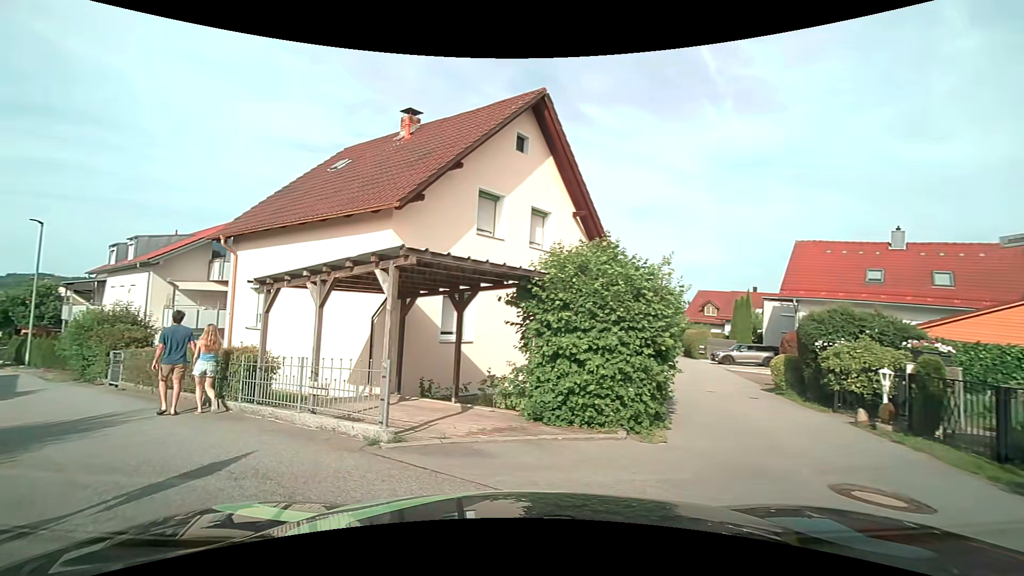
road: residential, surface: asphalt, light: Day
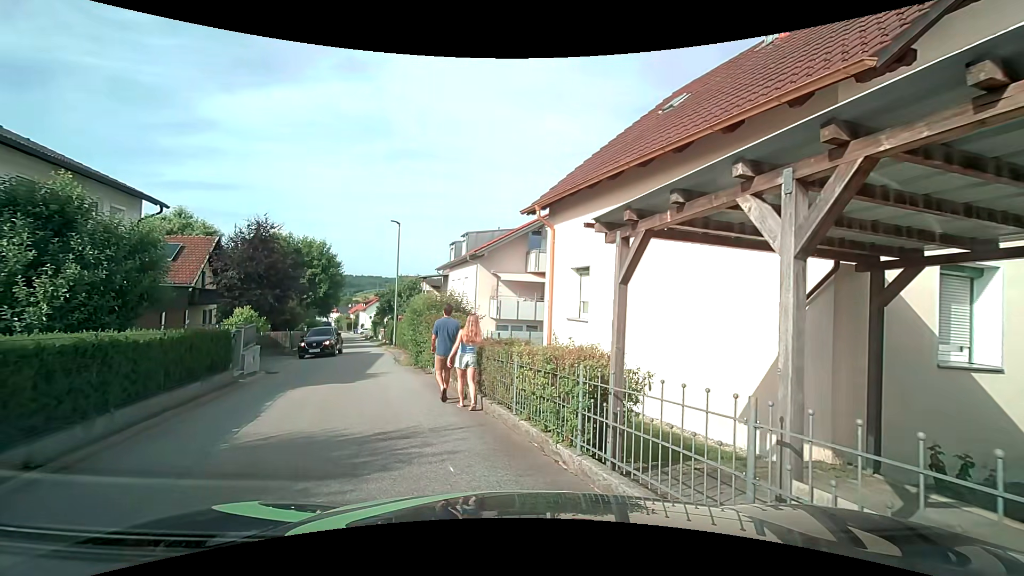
(-1.5, +5.0) m; -31°
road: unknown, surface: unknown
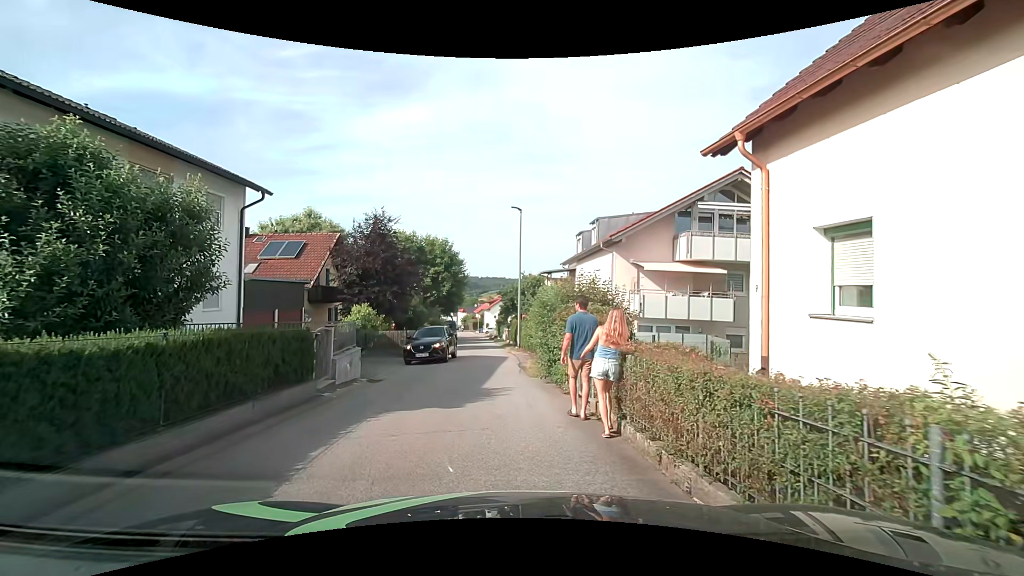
(-0.7, +4.6) m; -16°
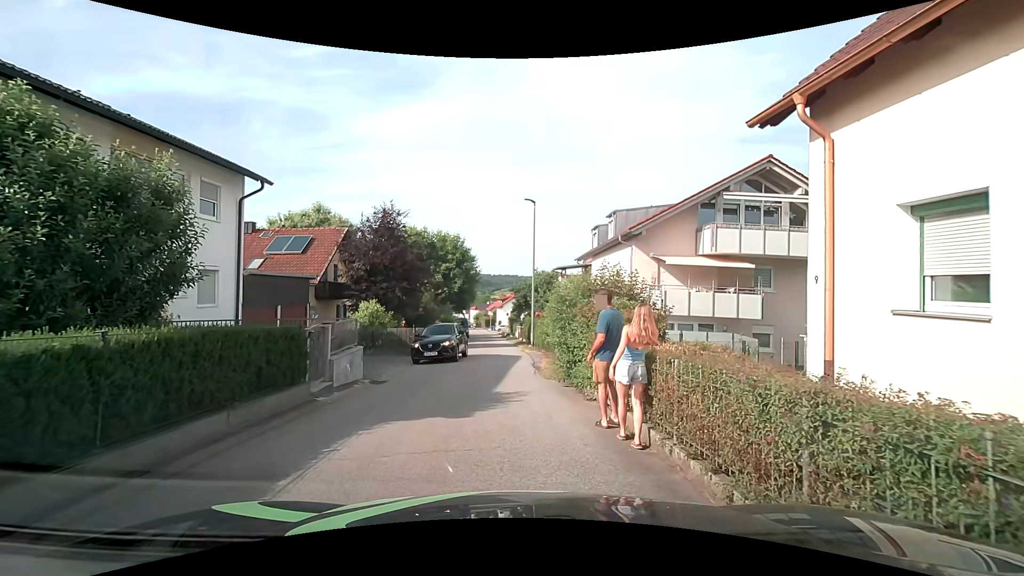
(0.0, +1.1) m; 0°
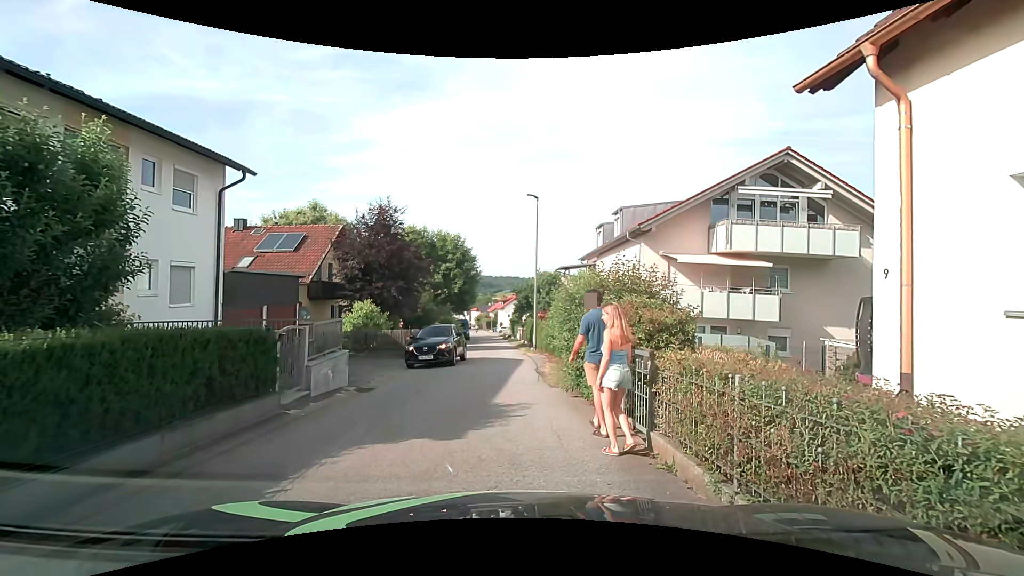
(0.0, +1.3) m; 0°
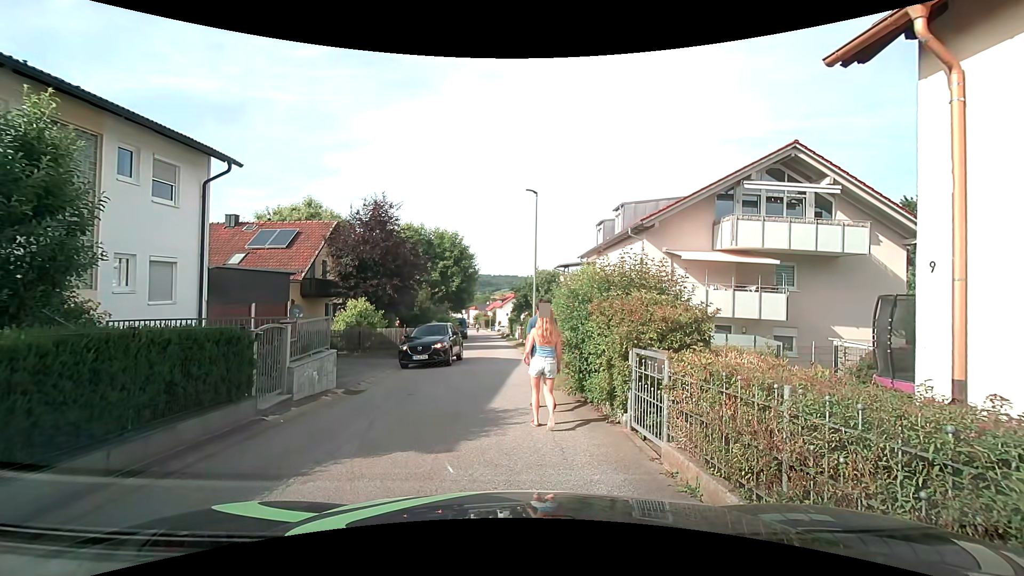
(0.0, +0.7) m; 0°
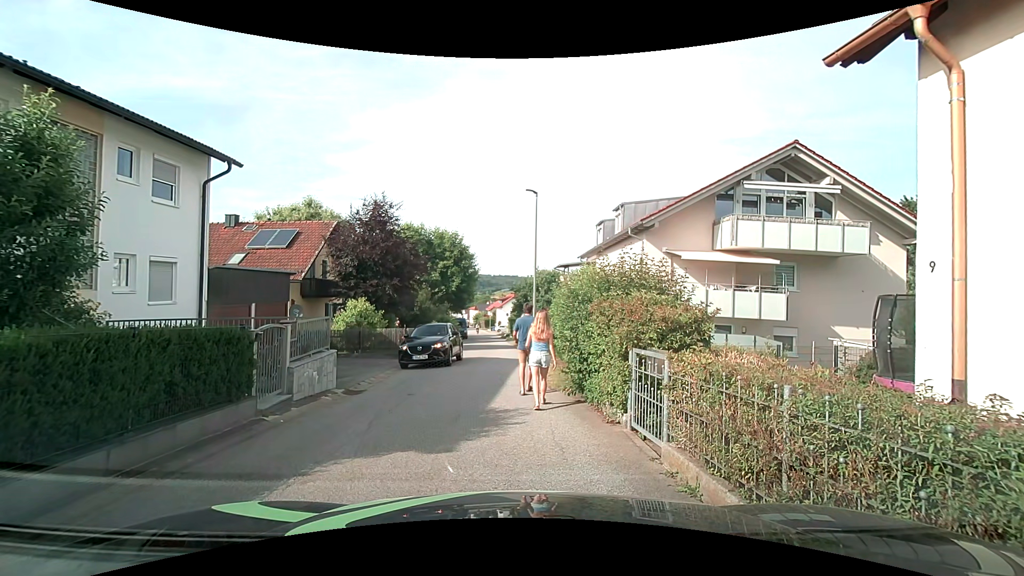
(0.0, 0.0) m; 0°
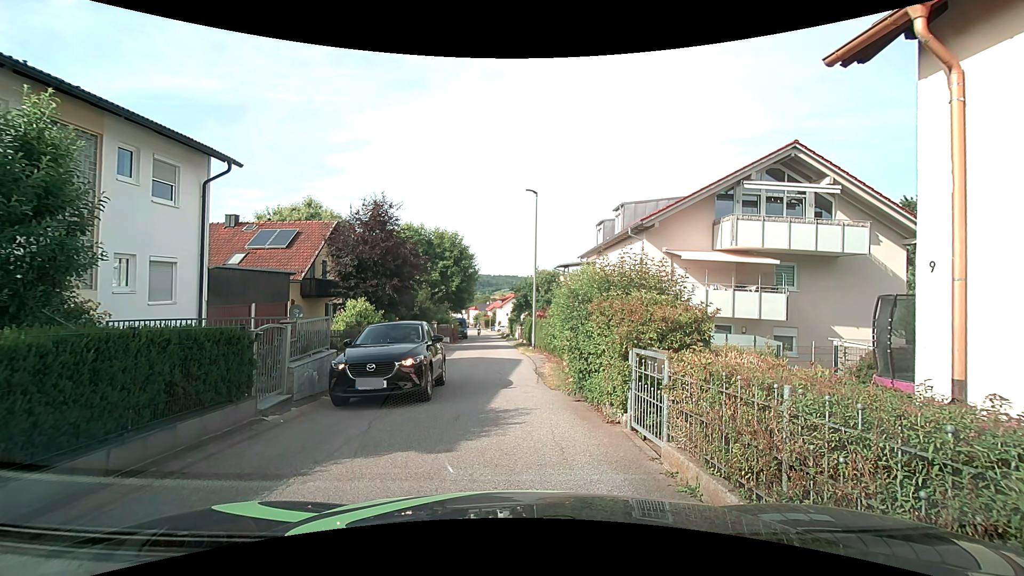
(0.0, 0.0) m; 0°
